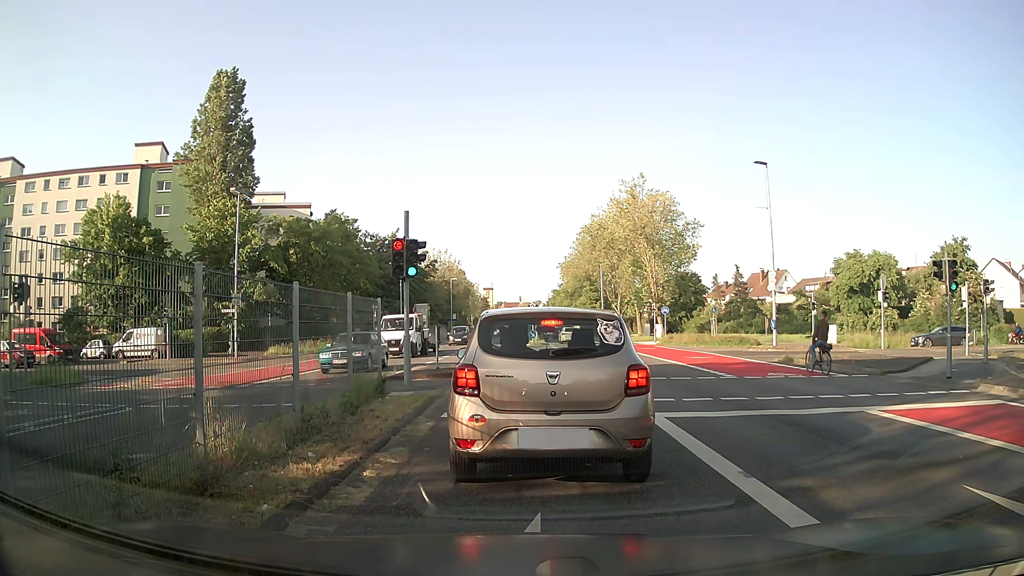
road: residential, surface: asphalt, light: Day
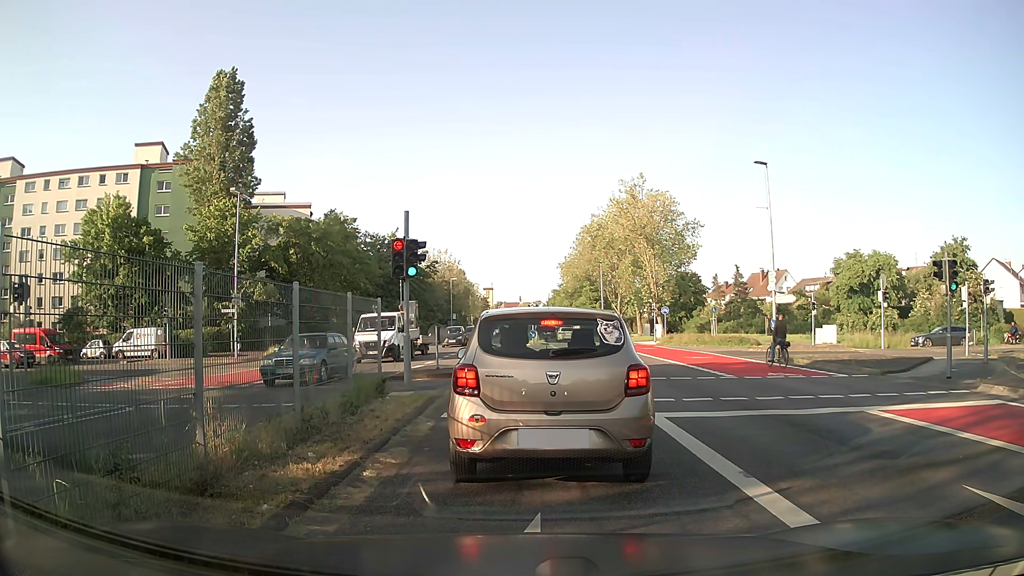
(0.0, 0.0) m; 0°
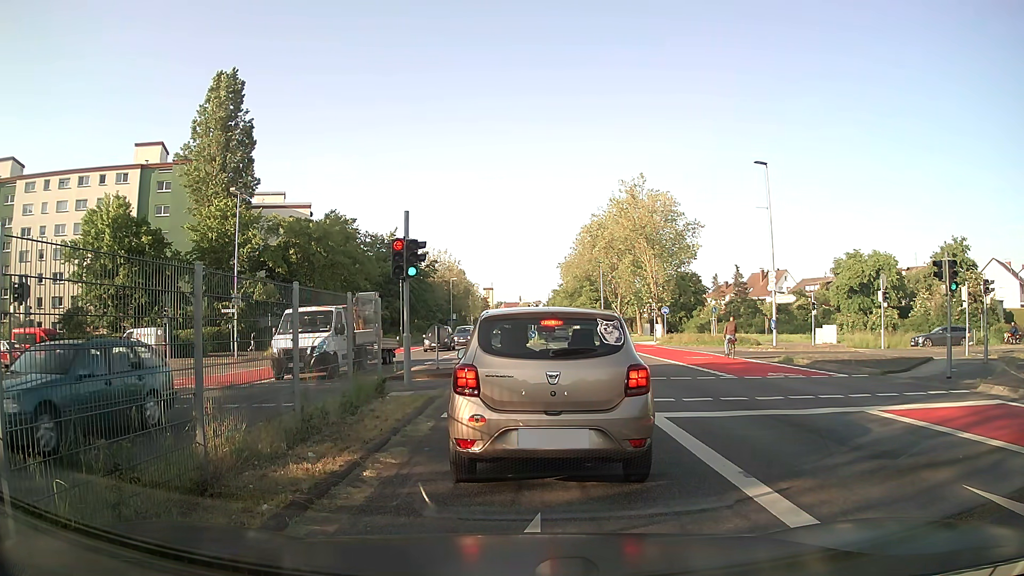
(0.0, 0.0) m; 0°
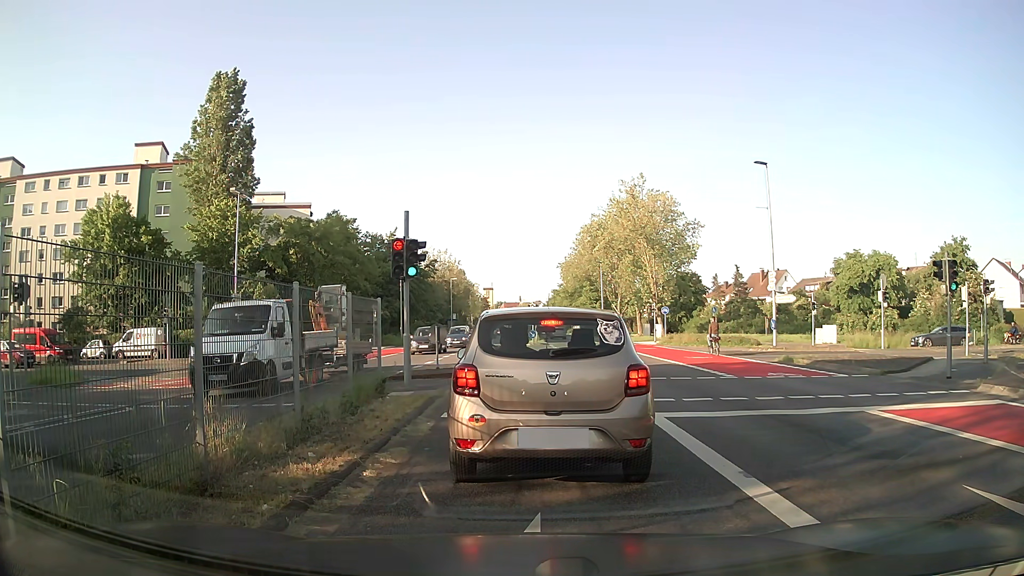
(0.0, 0.0) m; 0°
